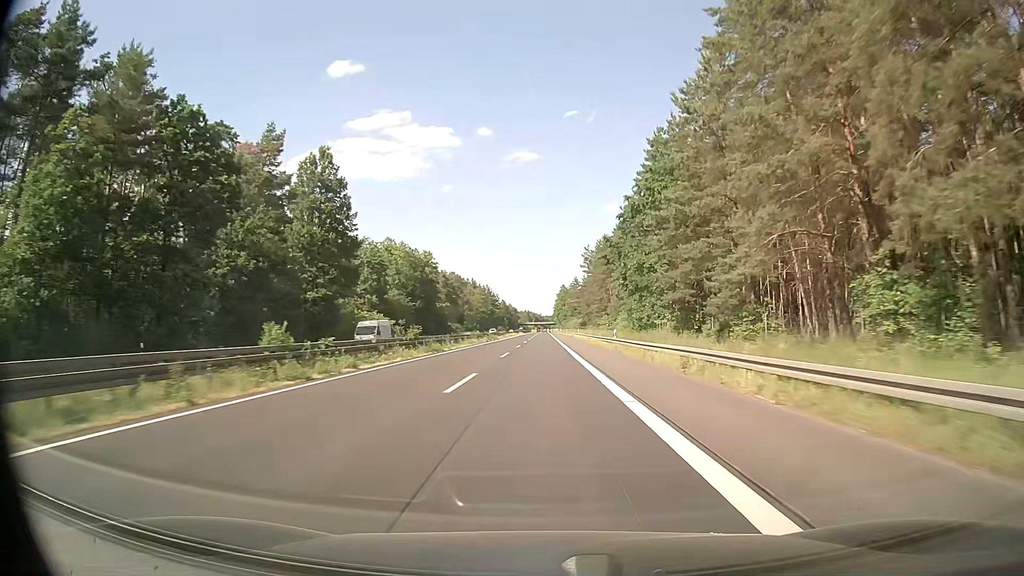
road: trunk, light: Day
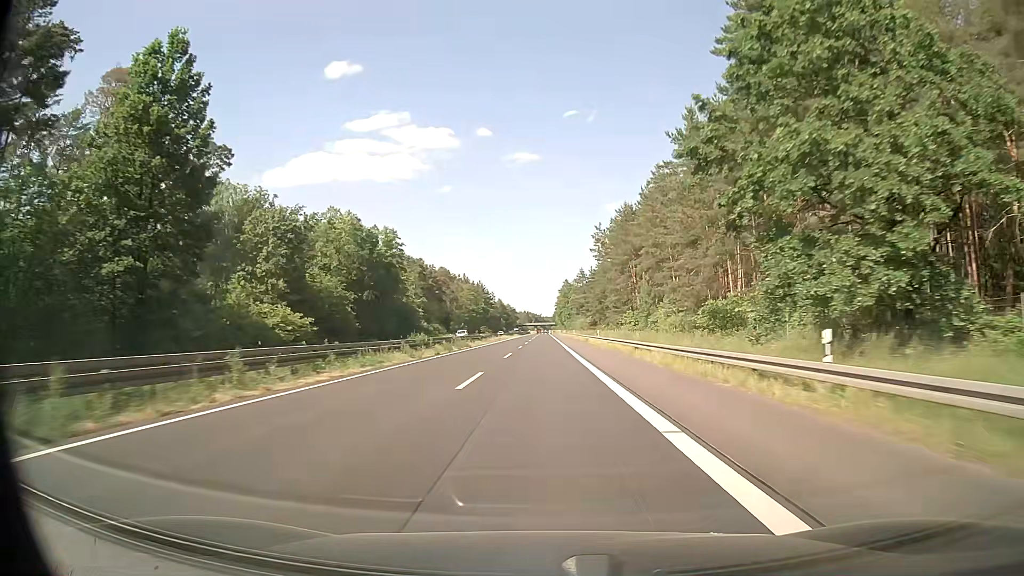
(0.0, +34.8) m; 0°
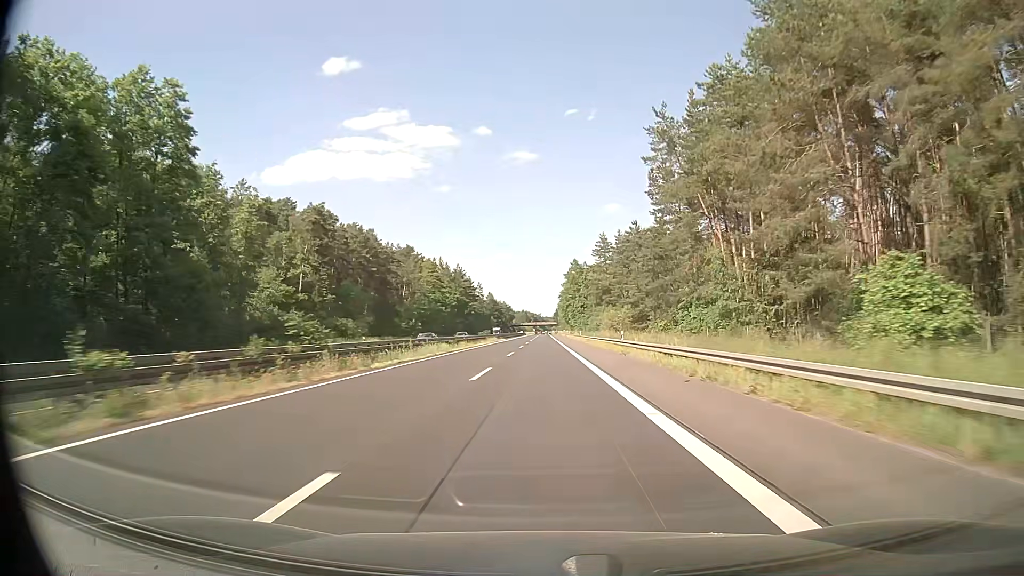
(-0.2, +69.6) m; 0°
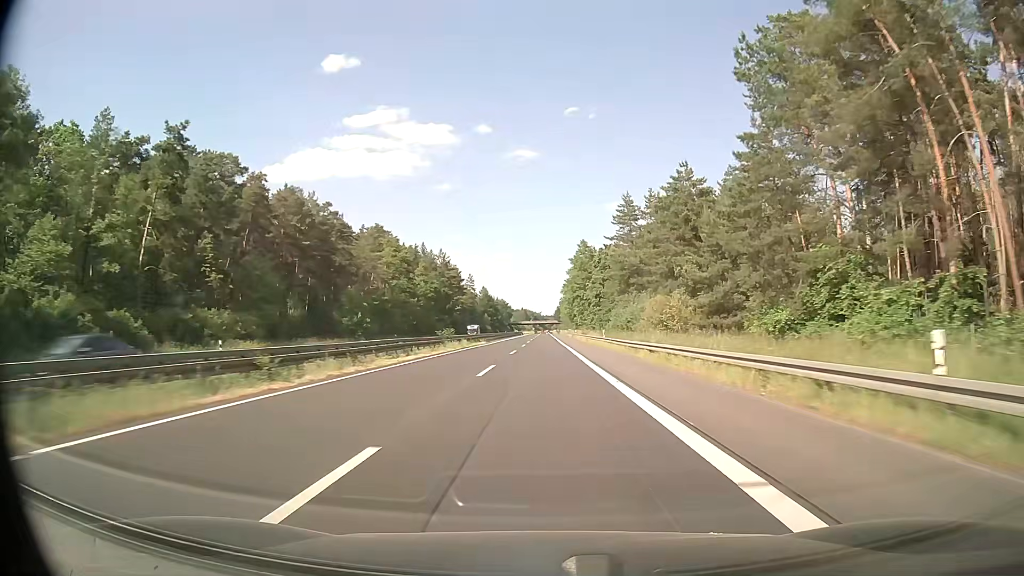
(-0.1, +34.8) m; 0°
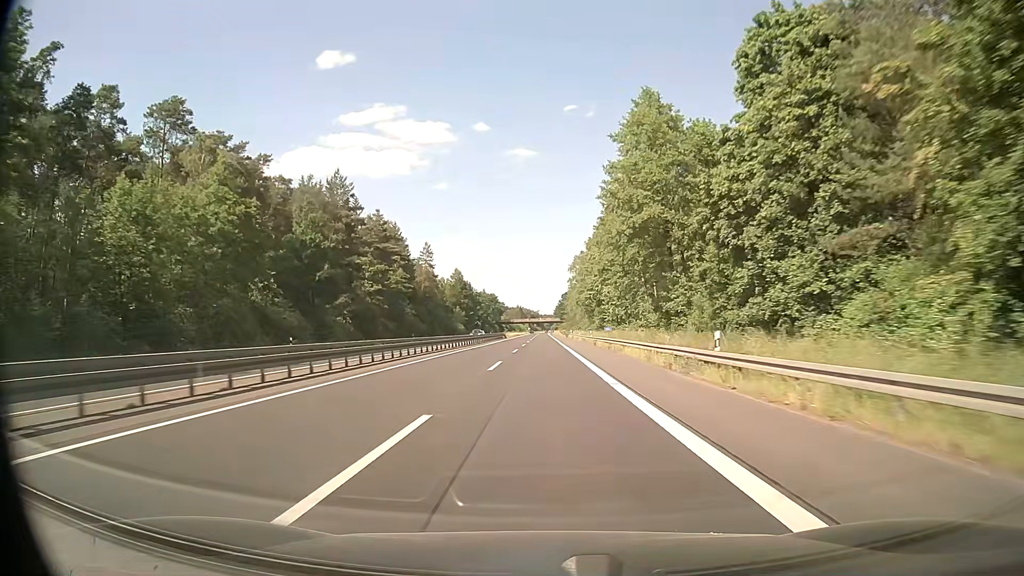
(+0.6, +87.1) m; +1°
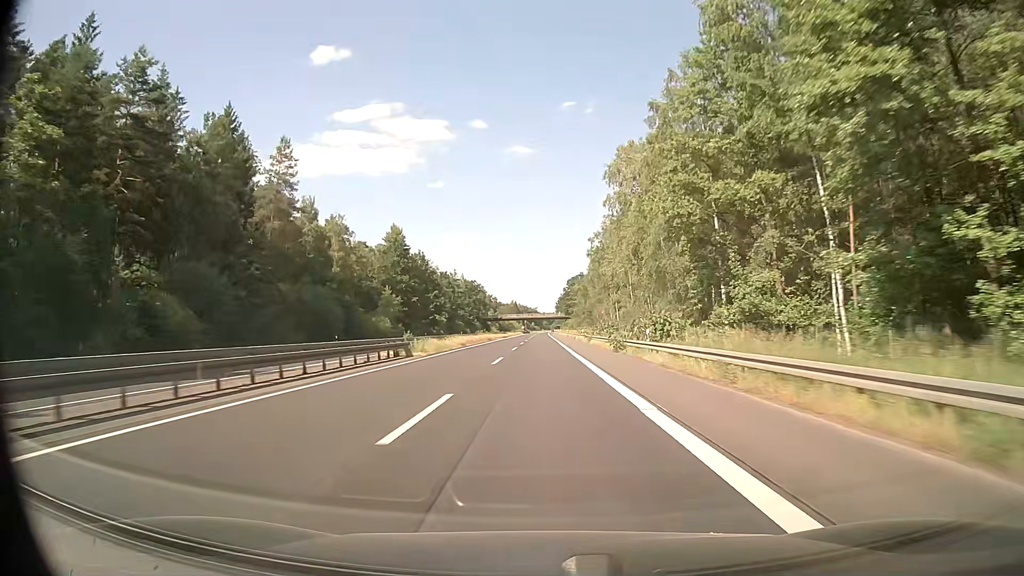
(-0.2, +87.1) m; 0°
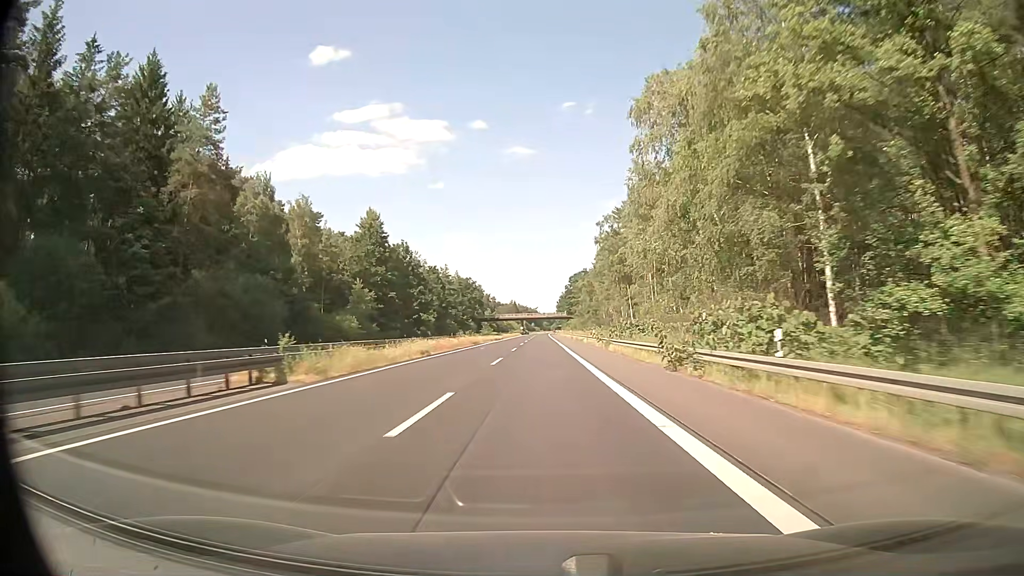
(-0.1, +17.4) m; 0°
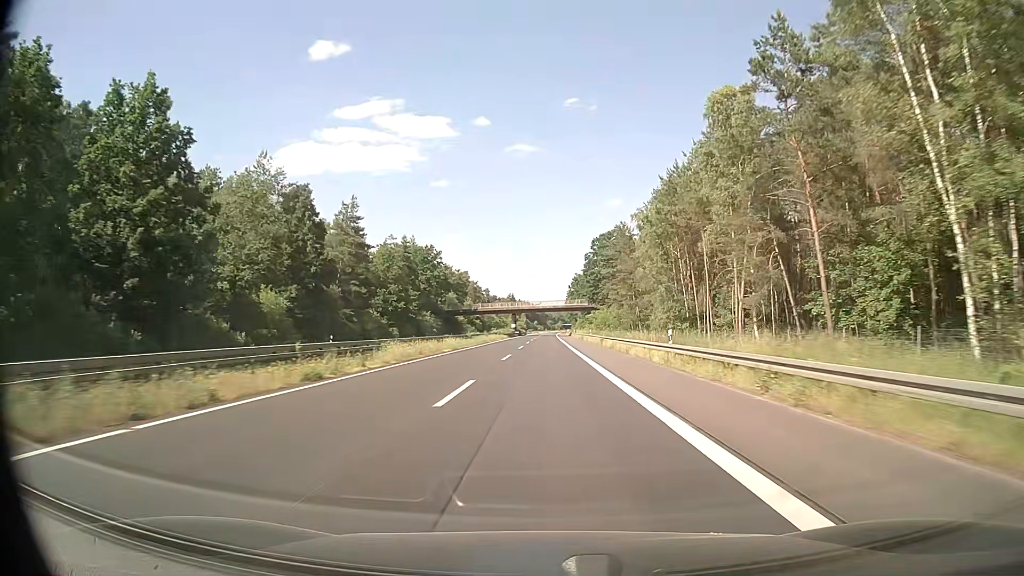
(+0.1, +87.2) m; 0°
(0, +10) (0, +20) (0, +30) (0, +40) (0, +50) (0, +60) (+1, +70) (+1, +80) (+1, +90) (+1, +100) m
